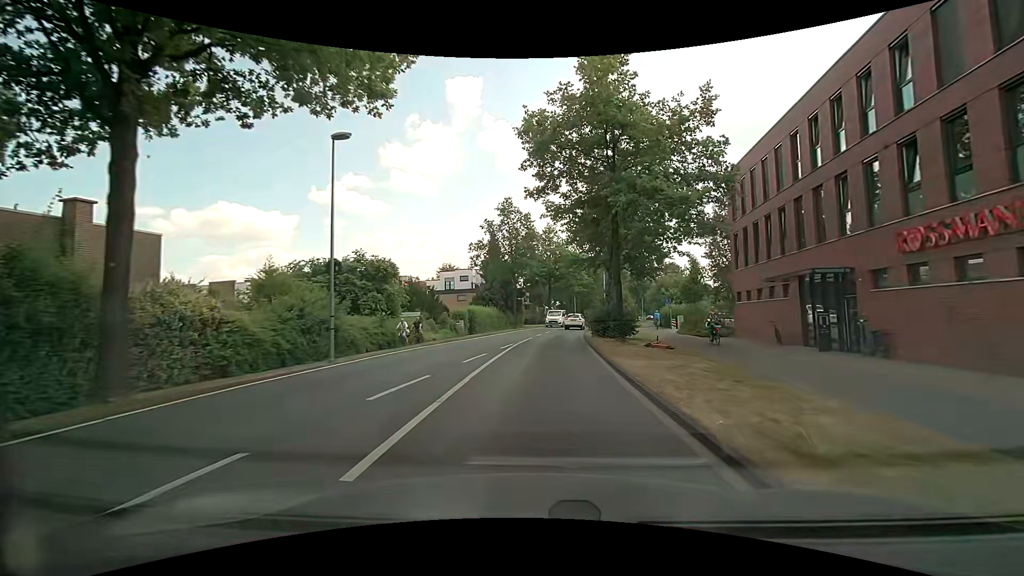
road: tertiary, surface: asphalt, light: Day
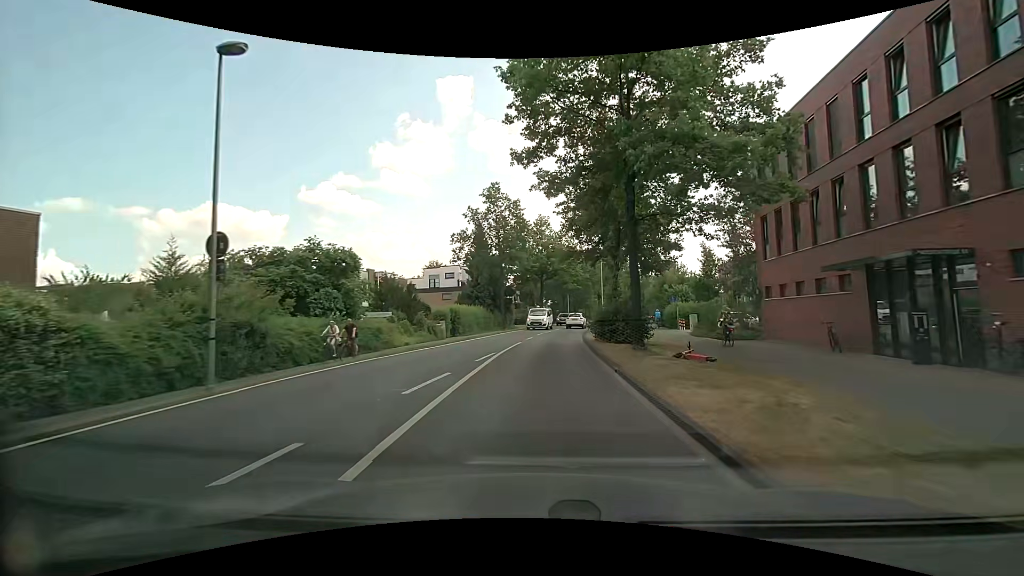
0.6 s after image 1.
(+0.1, +5.7) m; +2°
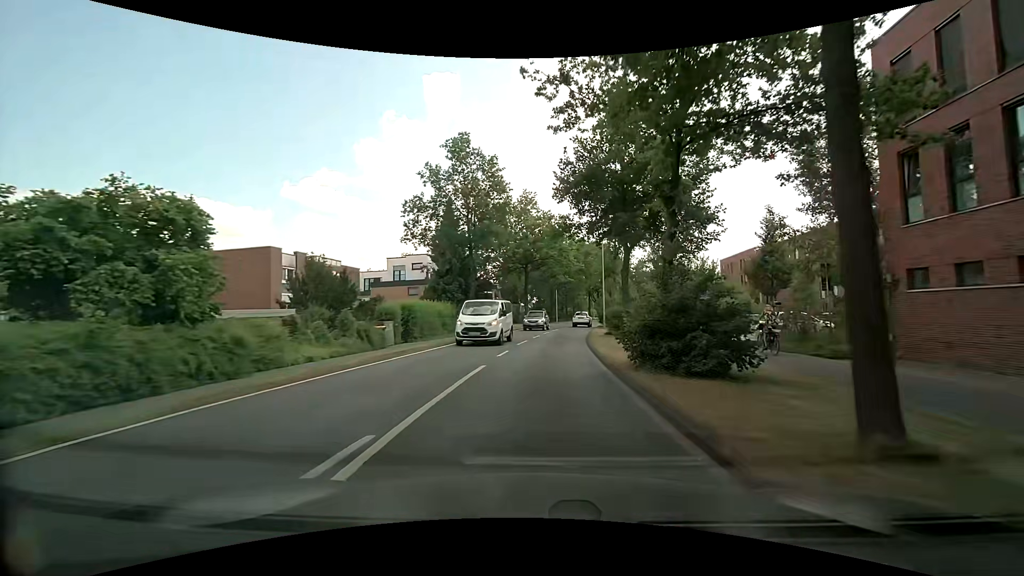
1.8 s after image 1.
(0.0, +12.1) m; +1°
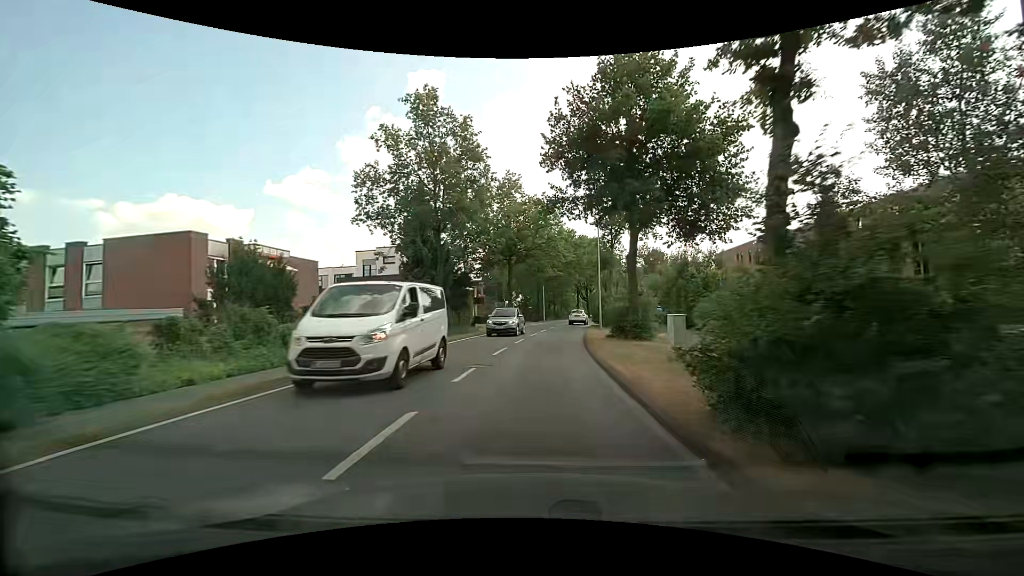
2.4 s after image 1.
(+0.1, +6.3) m; +2°
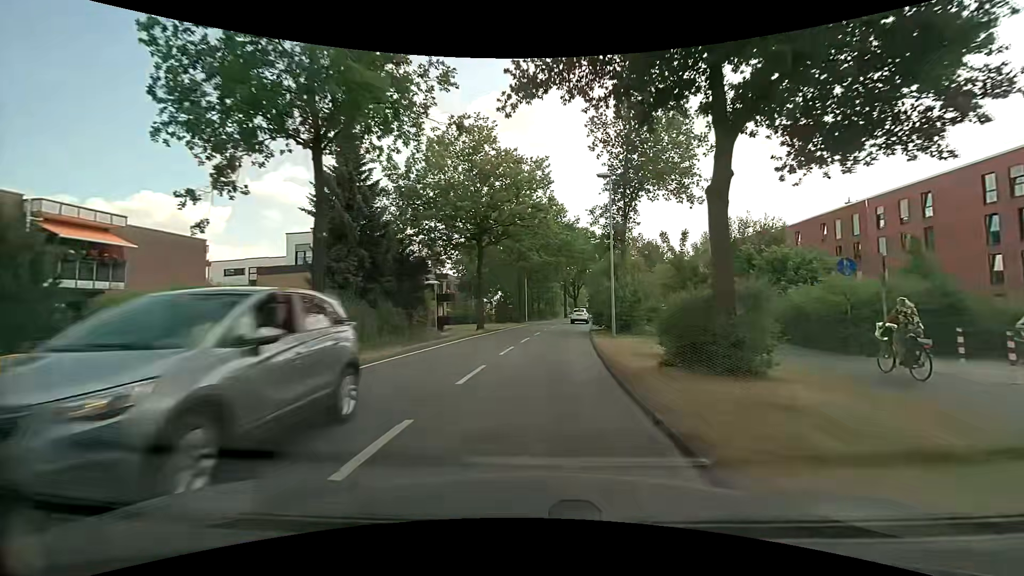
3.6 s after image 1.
(+0.2, +12.8) m; +2°
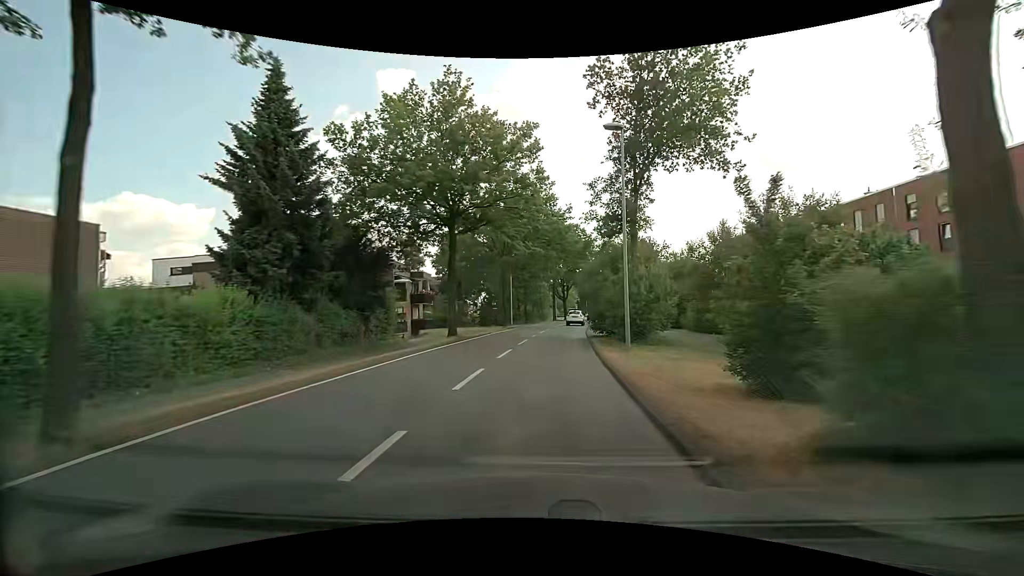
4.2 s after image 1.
(+0.1, +6.5) m; +2°
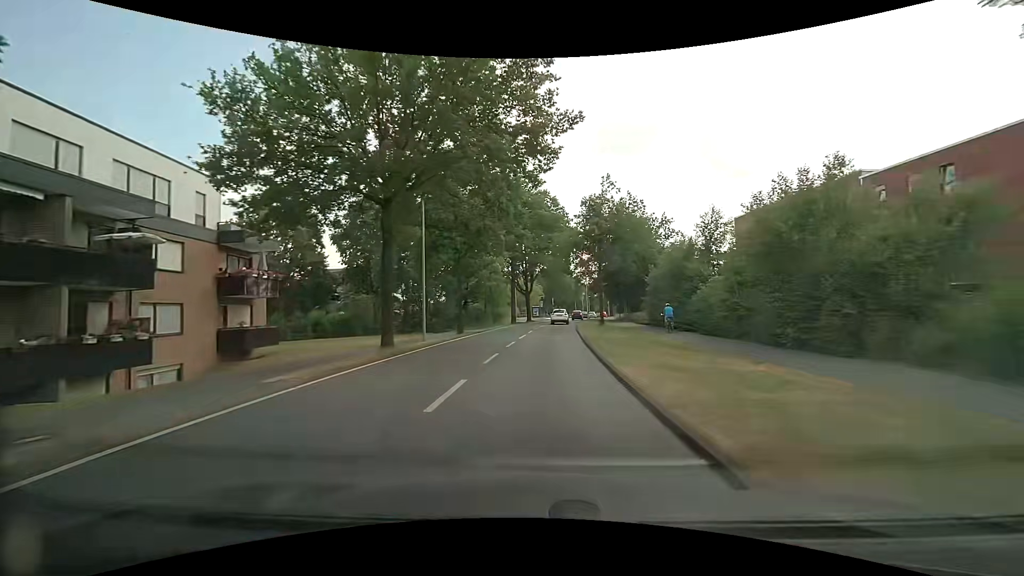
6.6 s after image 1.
(+1.2, +26.5) m; +5°
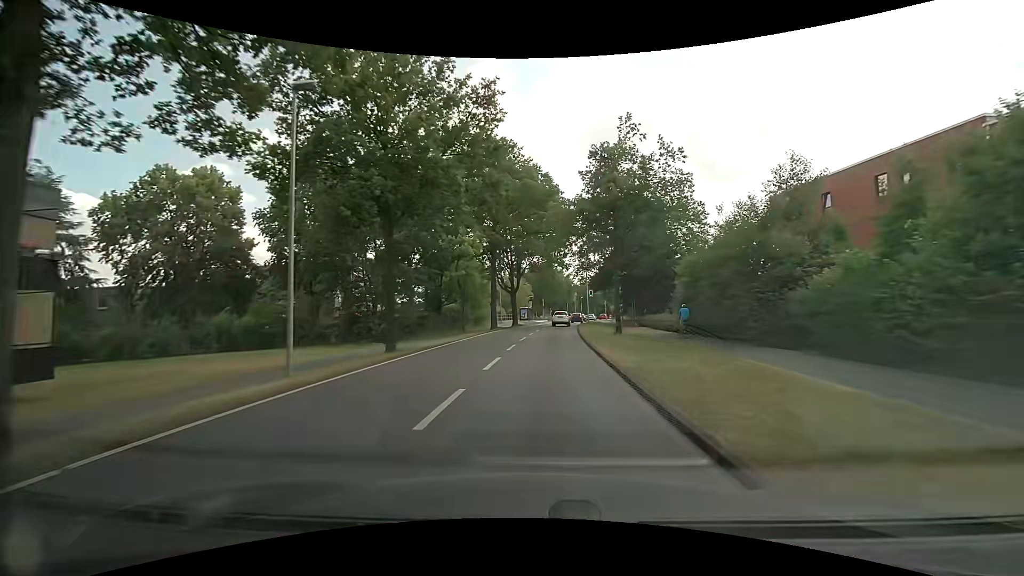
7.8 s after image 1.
(0.0, +13.1) m; +1°
(0, +10) (0, +20) (+1, +30) (+1, +40) (+2, +50) (+3, +60) (+5, +70) (+6, +80) (+8, +90) (+9, +99) m
